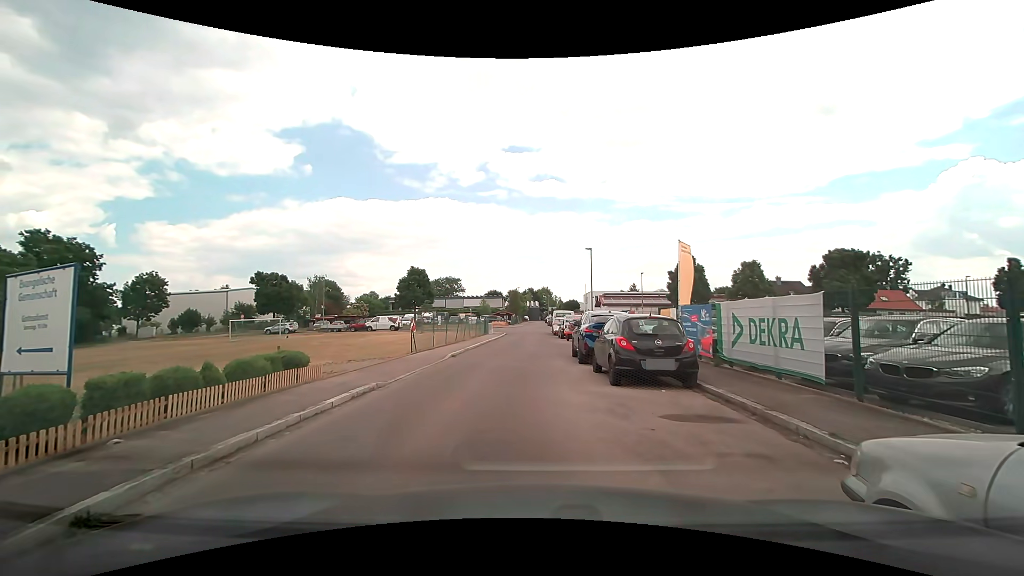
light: Day
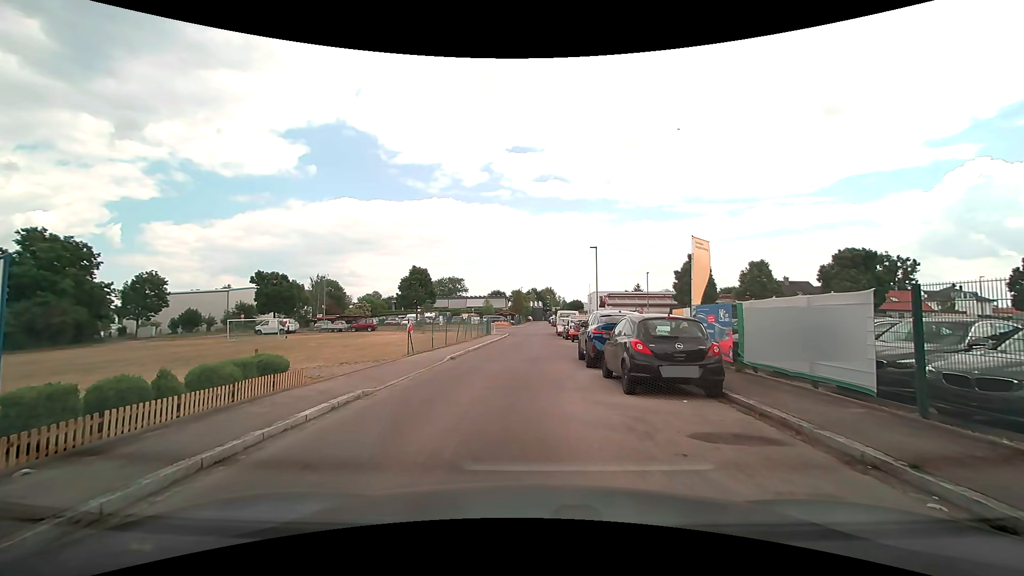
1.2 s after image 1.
(0.0, +1.0) m; 0°
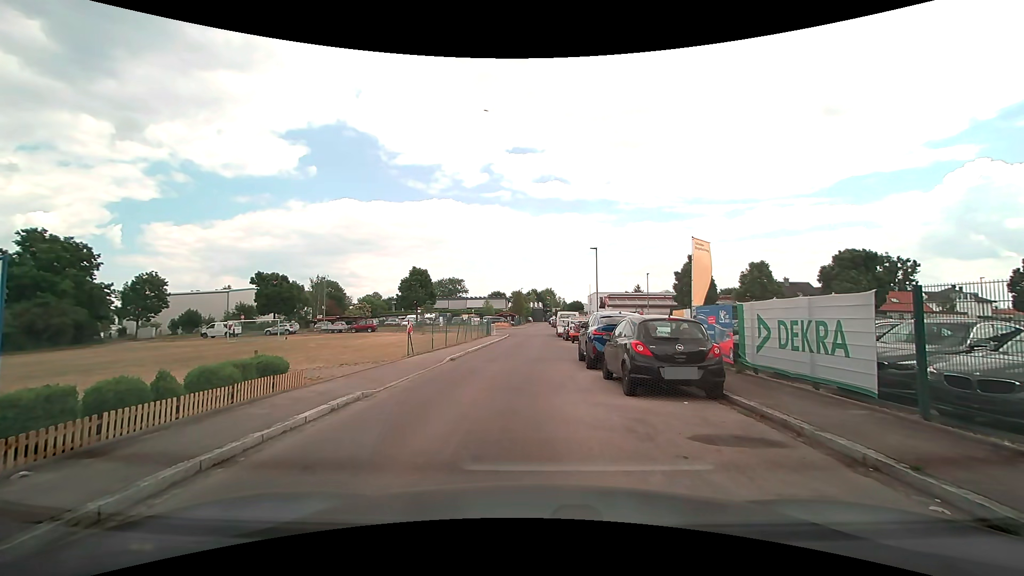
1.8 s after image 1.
(0.0, +0.1) m; 0°
